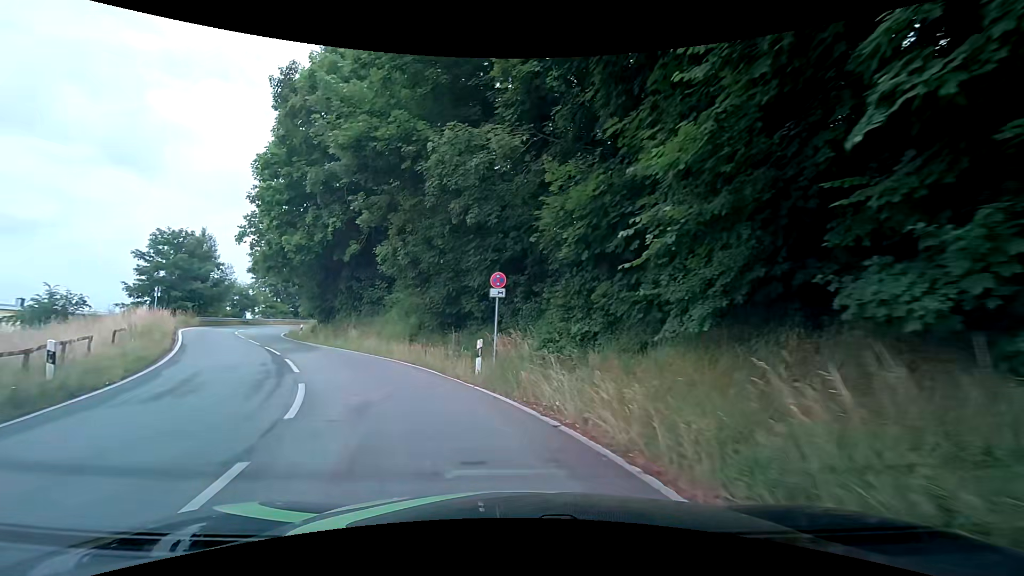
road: tertiary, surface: asphalt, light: Day
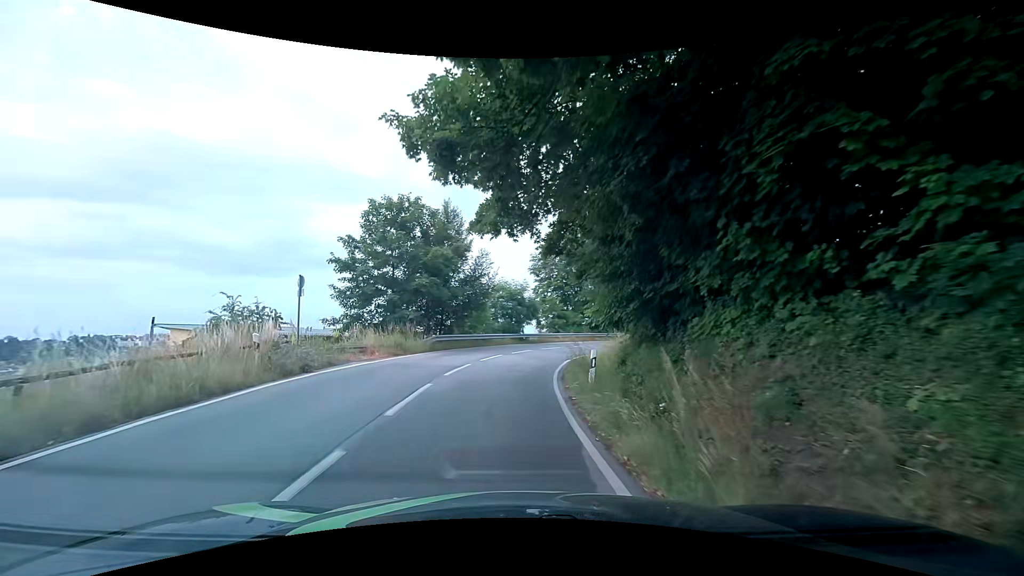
(-9.2, +23.4) m; -35°
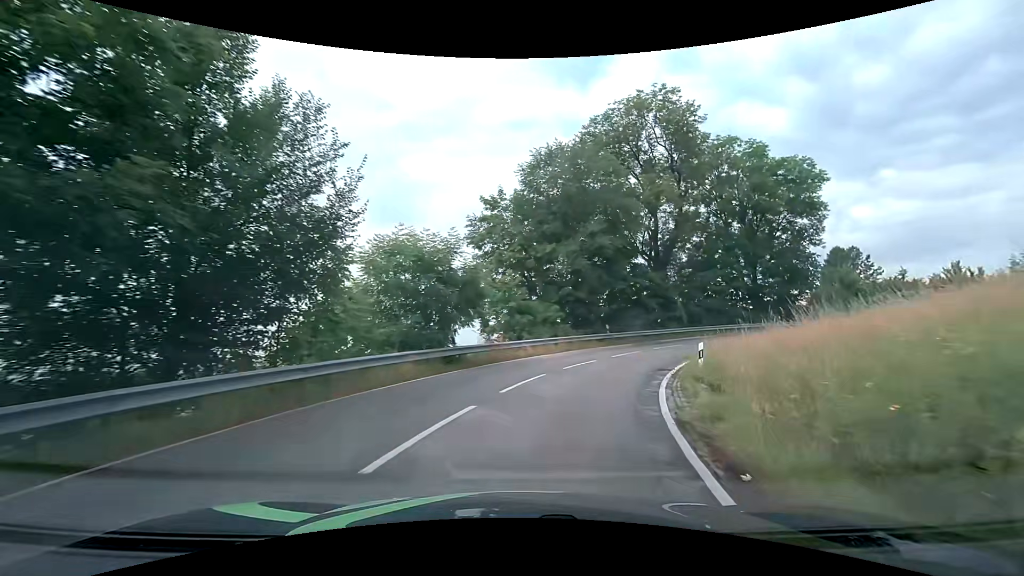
(+0.5, +21.0) m; +7°
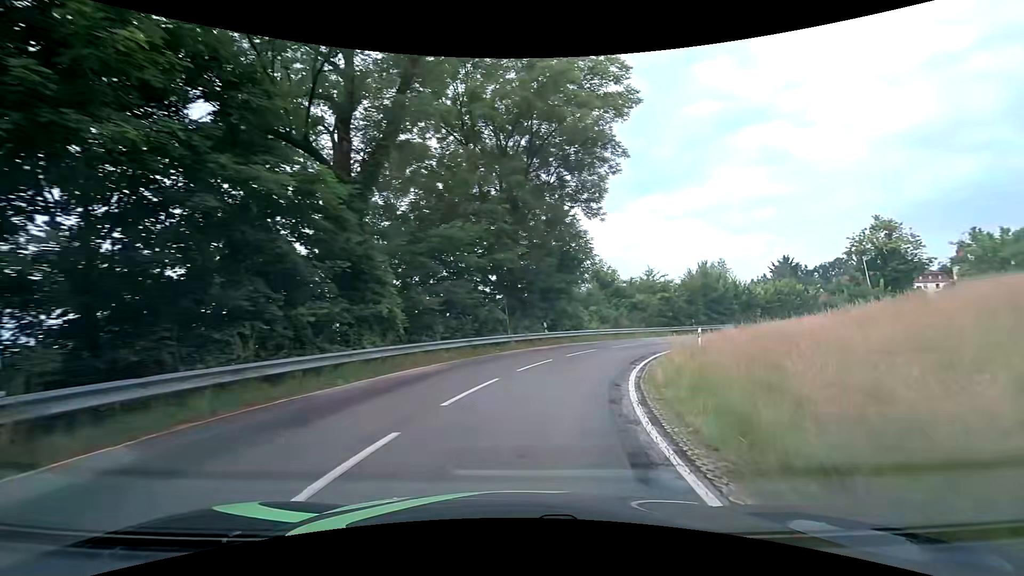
(+6.4, +24.8) m; +34°
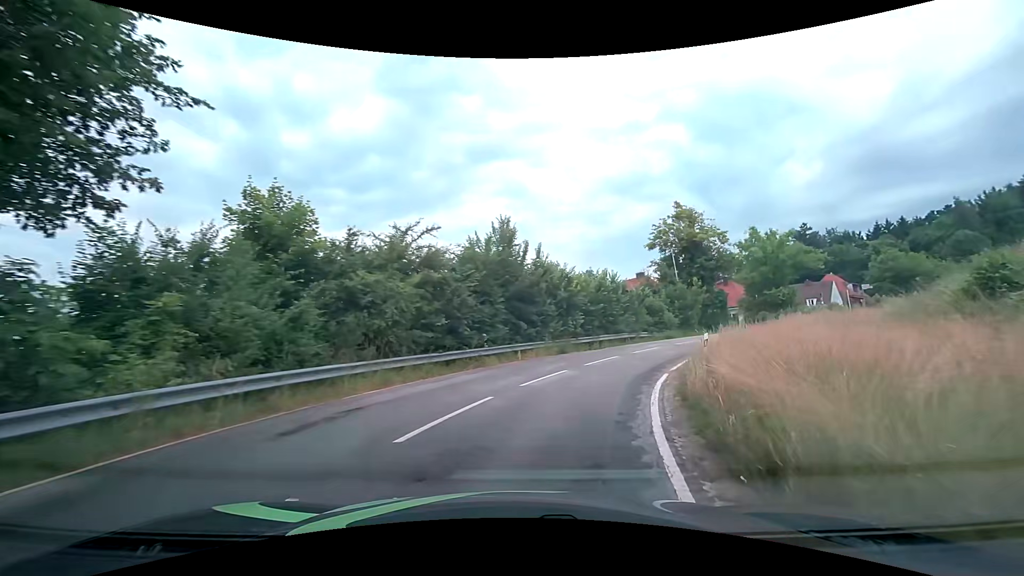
(+5.9, +24.7) m; +28°
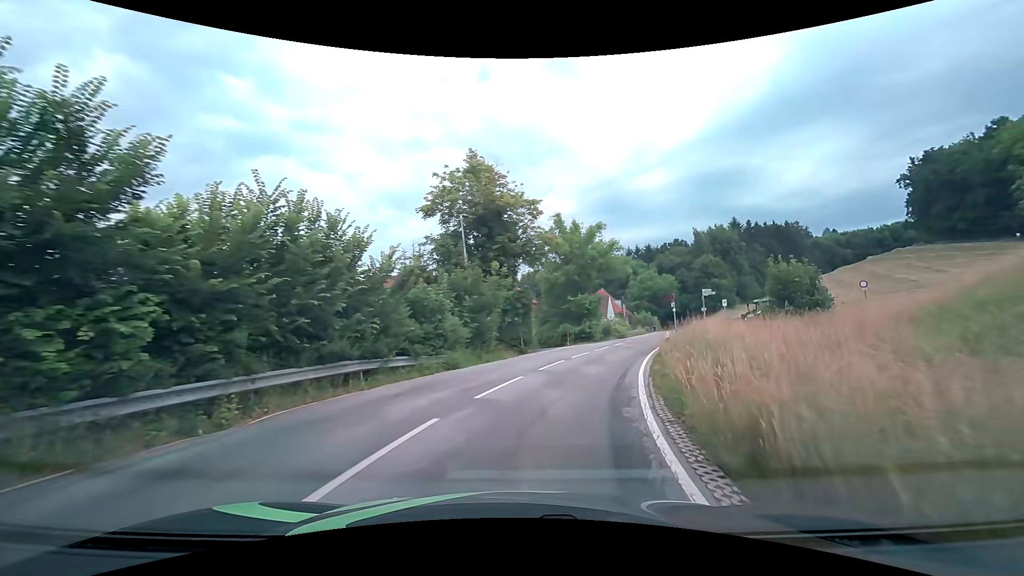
(+4.3, +19.5) m; +26°
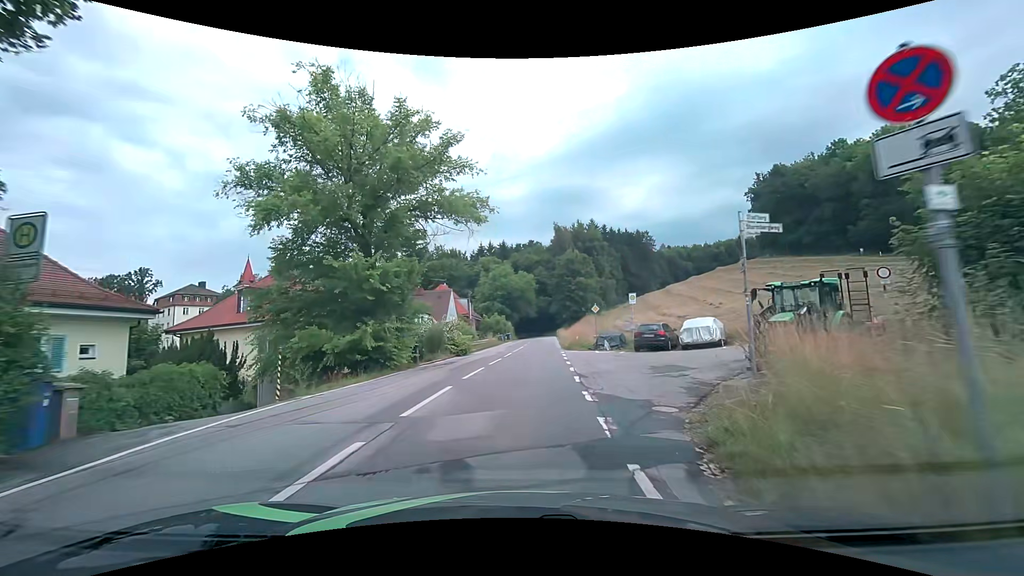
(+5.0, +24.2) m; +18°
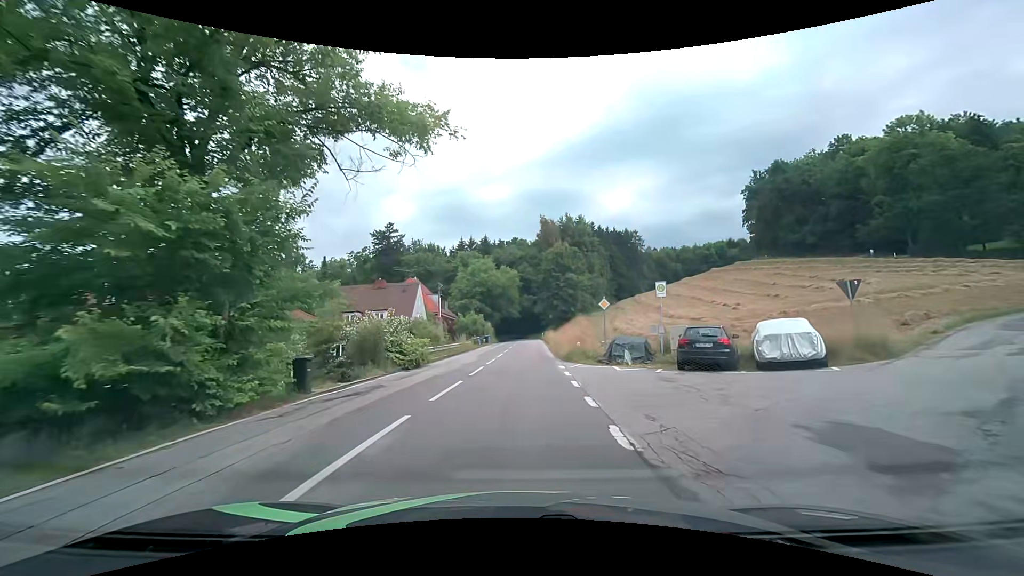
(+0.1, +9.7) m; +2°
(0, +10) (0, +20) (+1, +30) (+1, +40) (+1, +50) (+2, +60) (+2, +70) (+2, +80) (+2, +90) (0, +100) m
